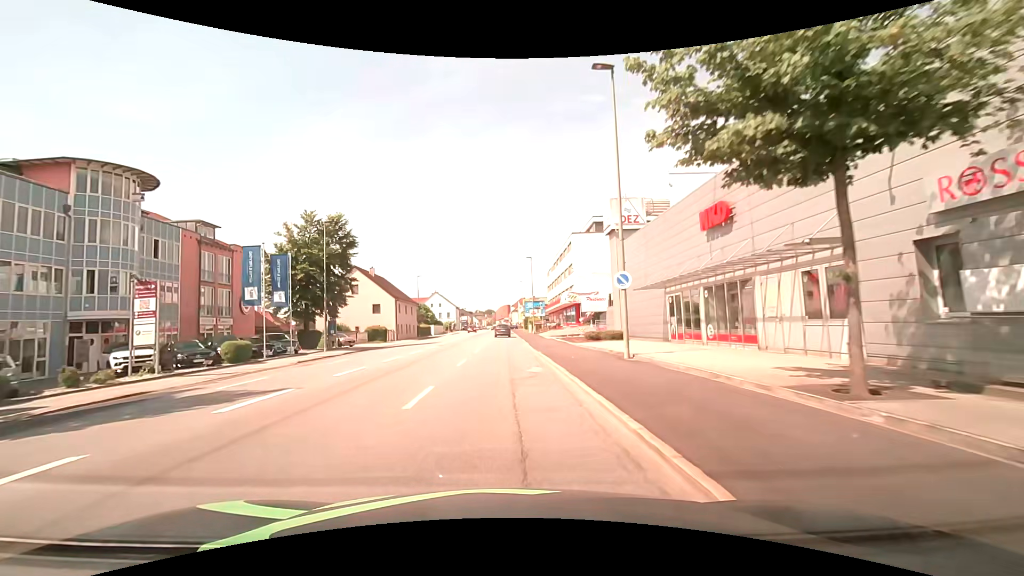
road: tertiary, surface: asphalt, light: Day
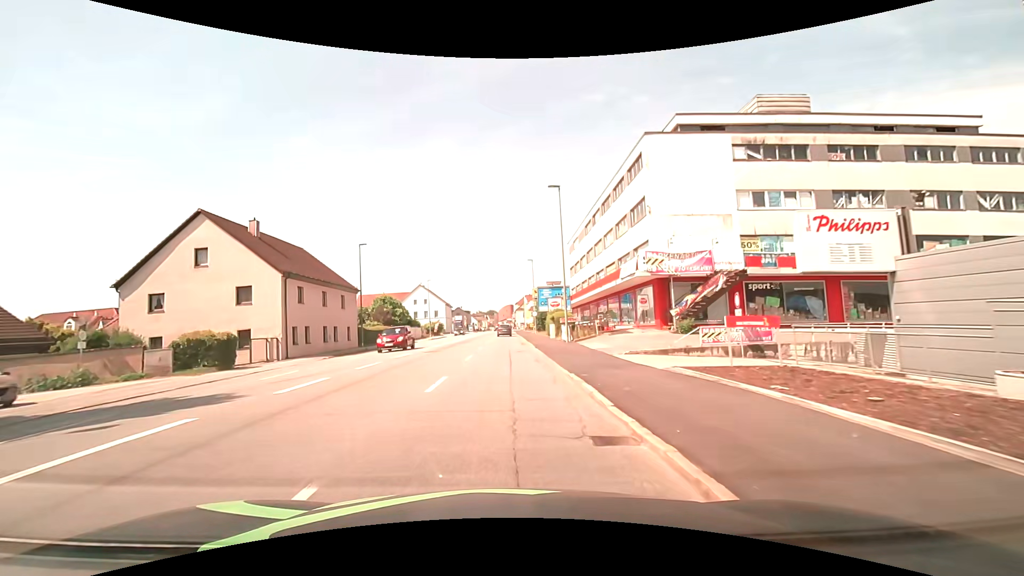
(-0.3, +34.0) m; -1°
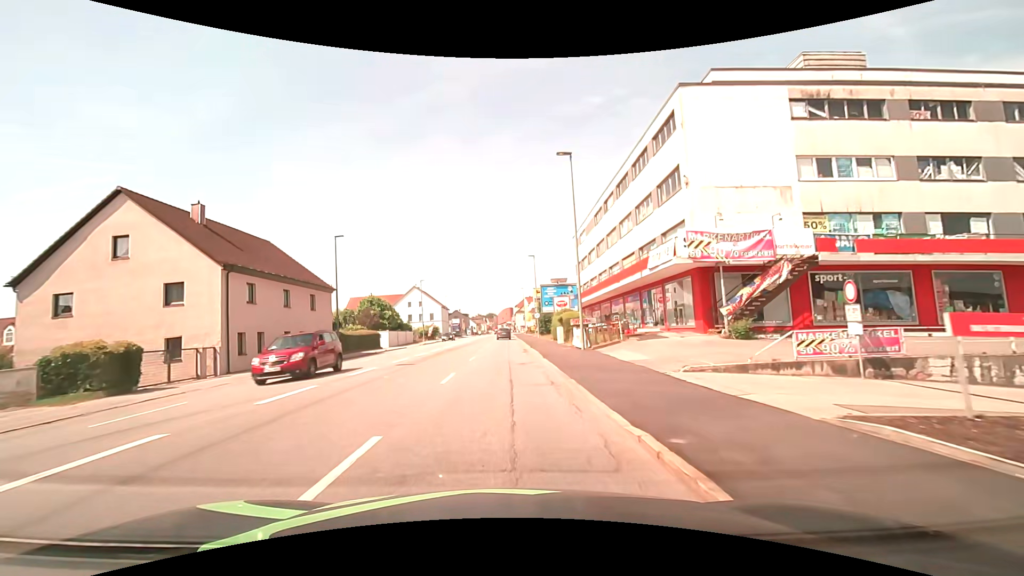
(0.0, +6.8) m; 0°
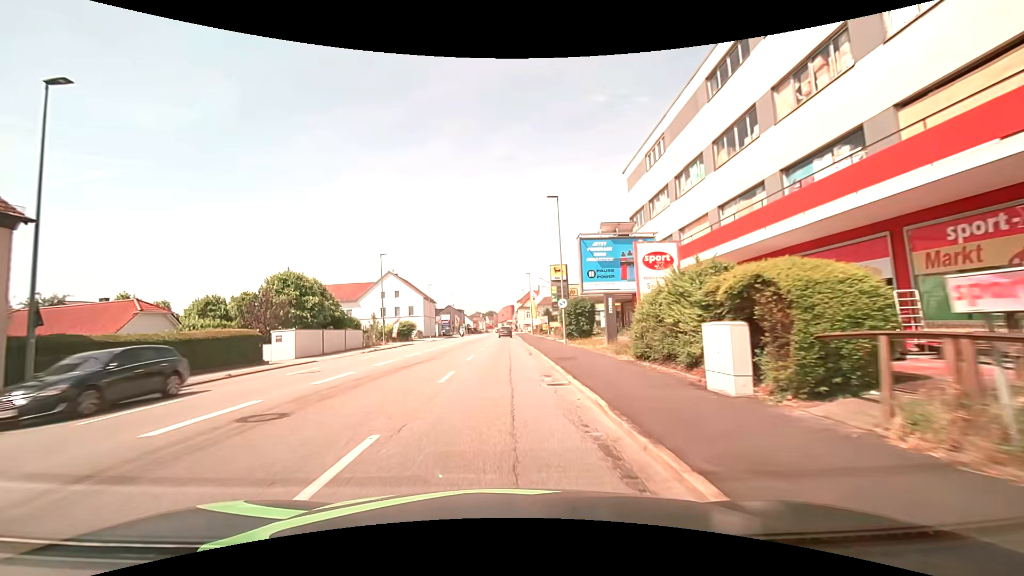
(0.0, +27.3) m; 0°
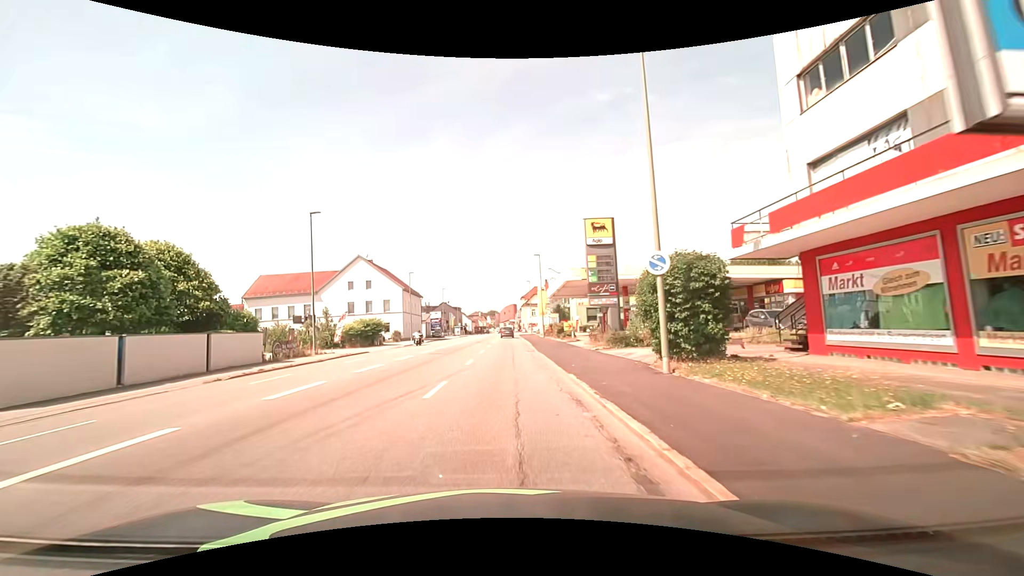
(-0.2, +20.9) m; -1°
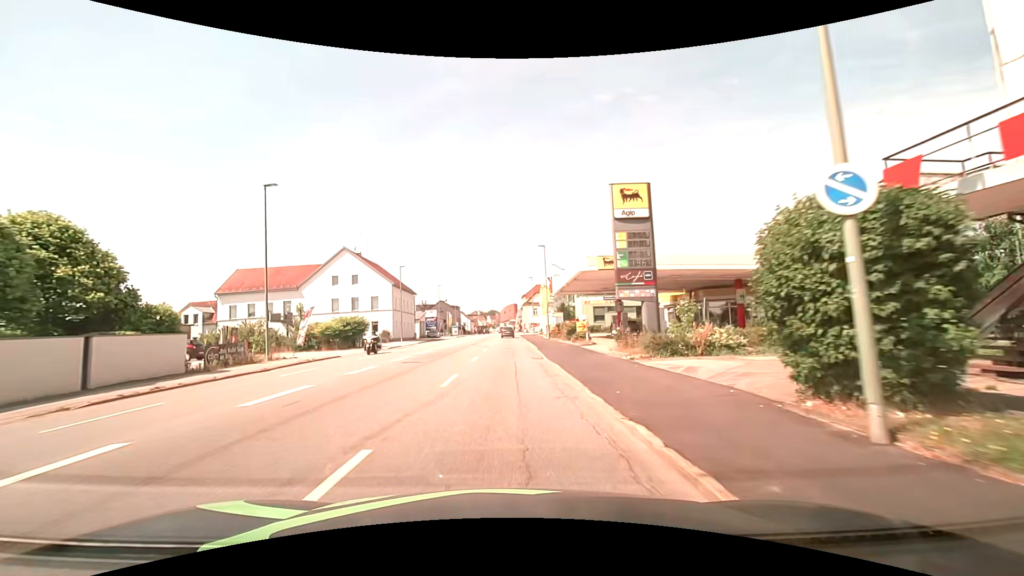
(0.0, +7.0) m; 0°
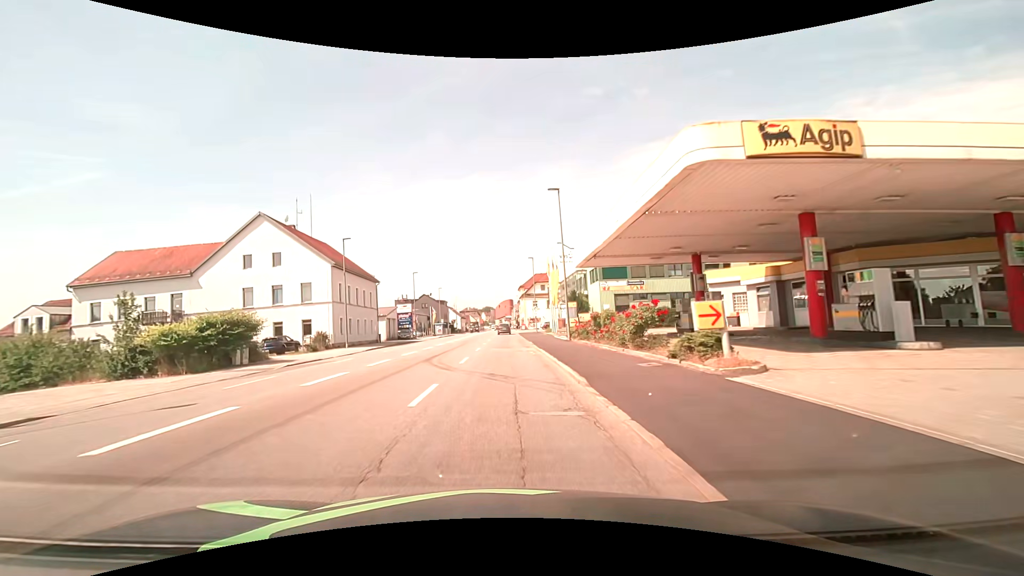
(+0.1, +21.4) m; +1°
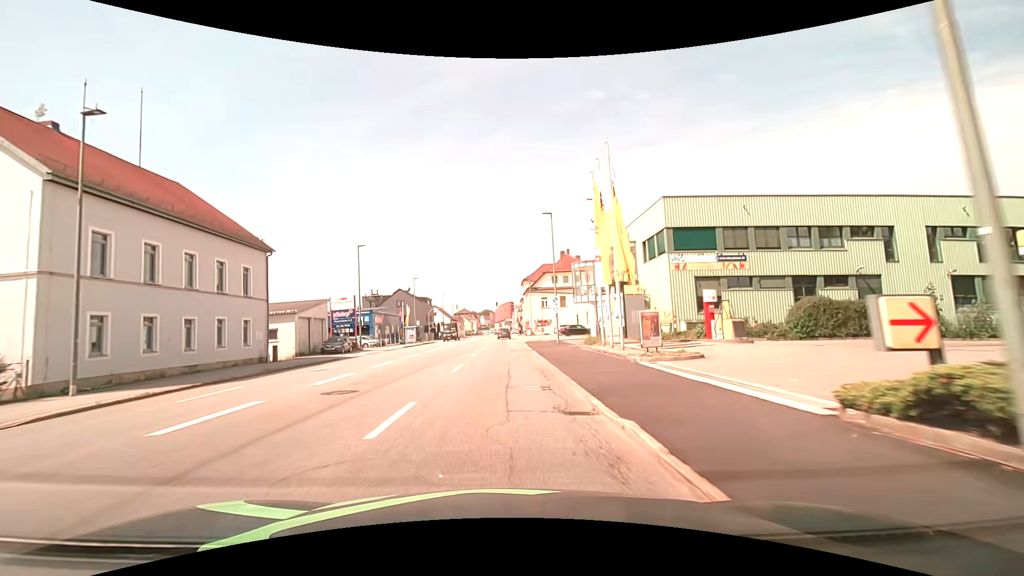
(-0.3, +29.0) m; -1°
(0, +10) (0, +20) (0, +30) (0, +40) (0, +50) (0, +60) (0, +70) (0, +80) (-1, +90) (-1, +100) m
